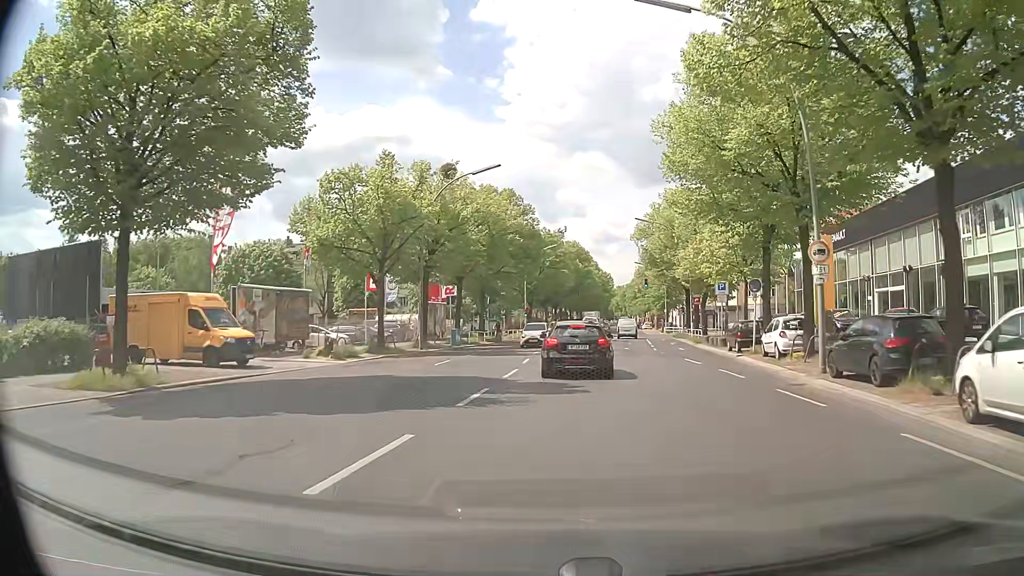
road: tertiary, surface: asphalt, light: Day
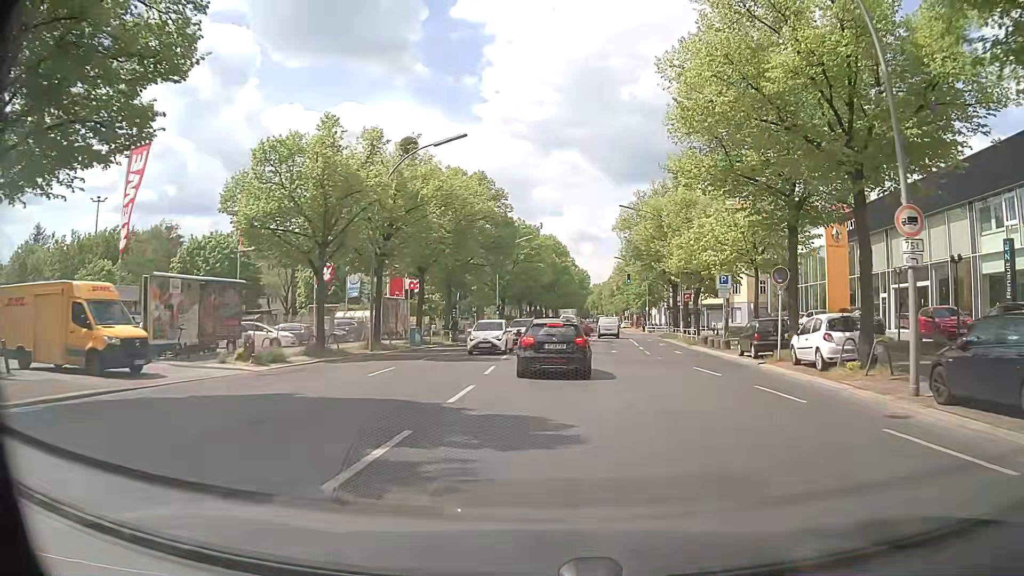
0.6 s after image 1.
(+0.1, +5.8) m; +2°
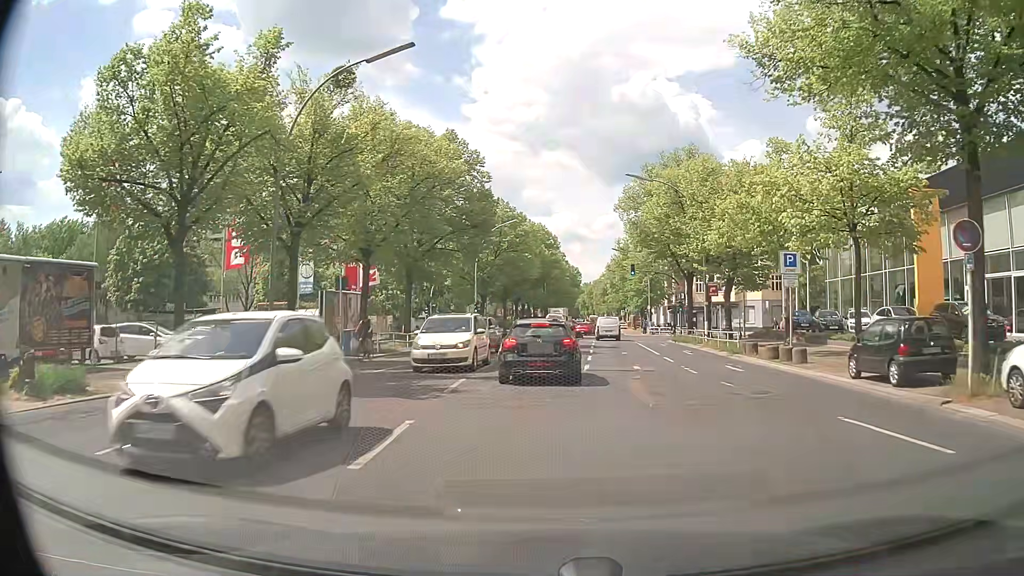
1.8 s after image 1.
(+0.2, +11.2) m; +2°
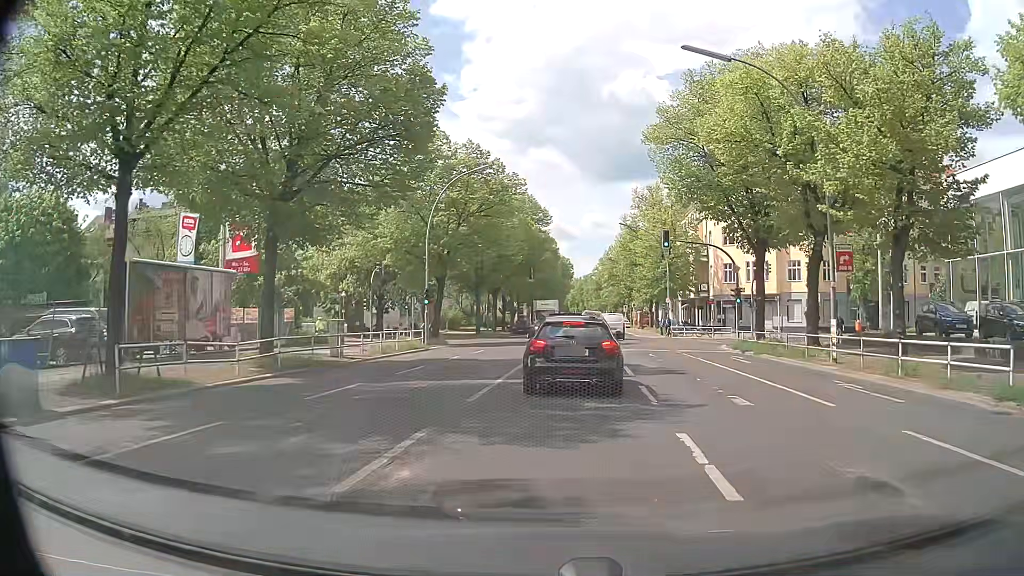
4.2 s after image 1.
(0.0, +19.5) m; +1°
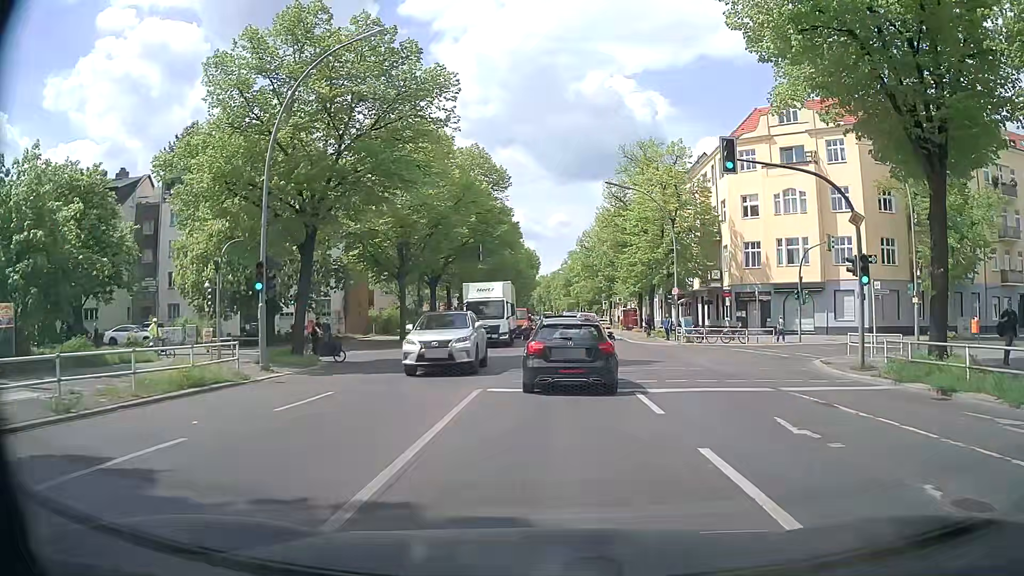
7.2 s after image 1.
(+0.5, +18.7) m; +3°
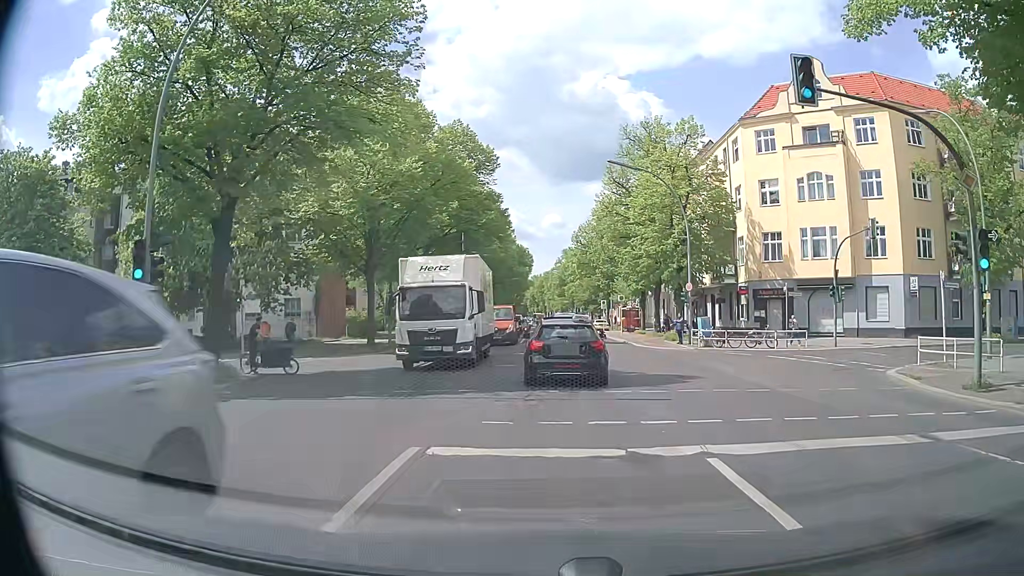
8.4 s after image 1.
(0.0, +6.2) m; 0°
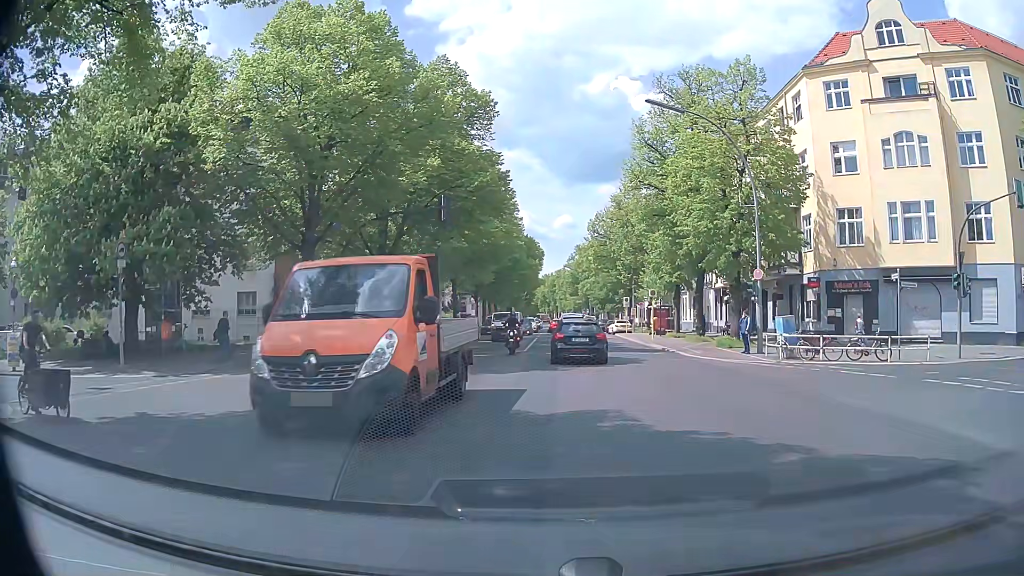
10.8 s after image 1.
(+0.1, +10.8) m; 0°
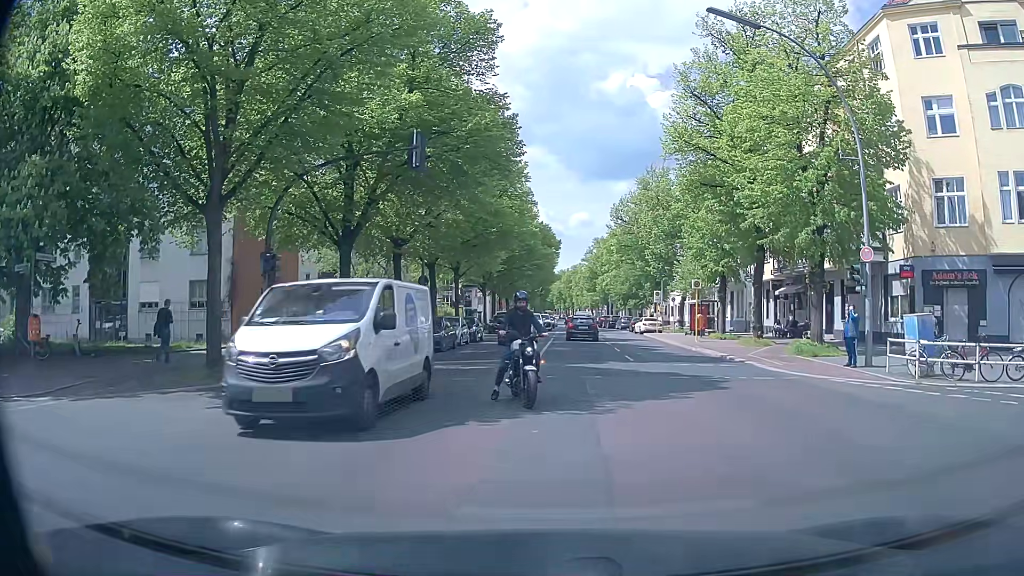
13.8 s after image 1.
(-0.1, +8.4) m; -1°
